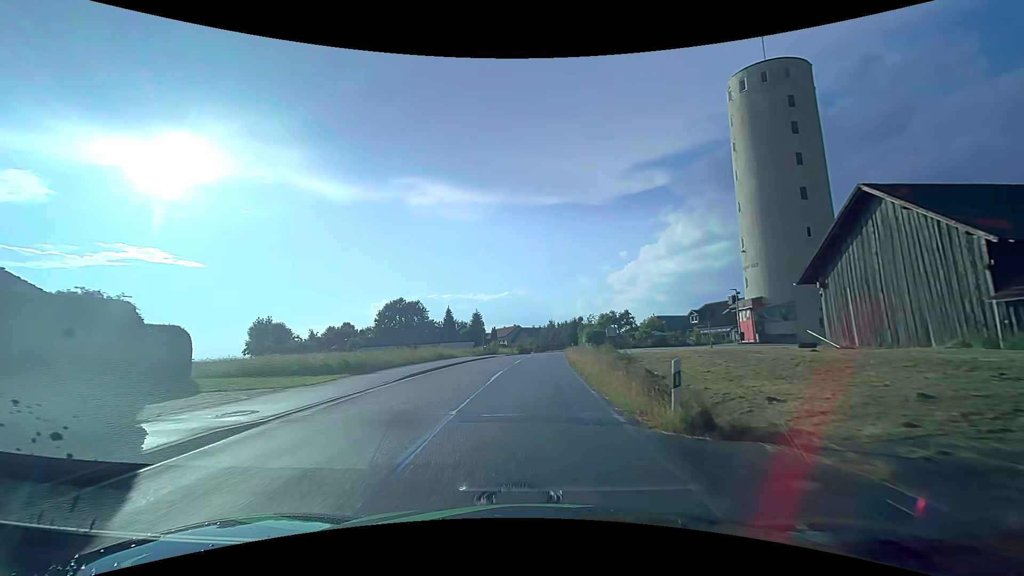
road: tertiary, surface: asphalt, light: Day
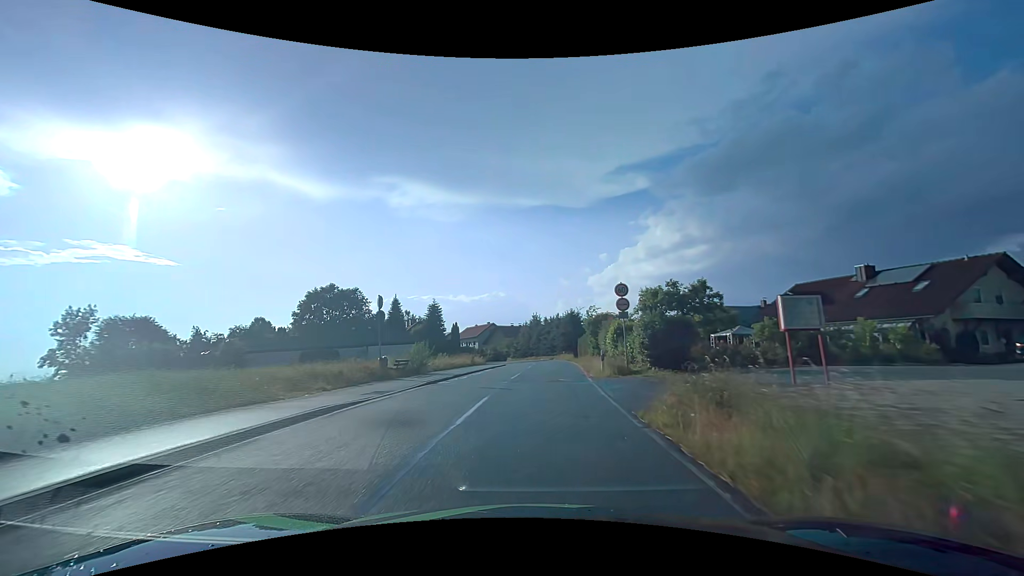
(+0.4, +33.1) m; +2°
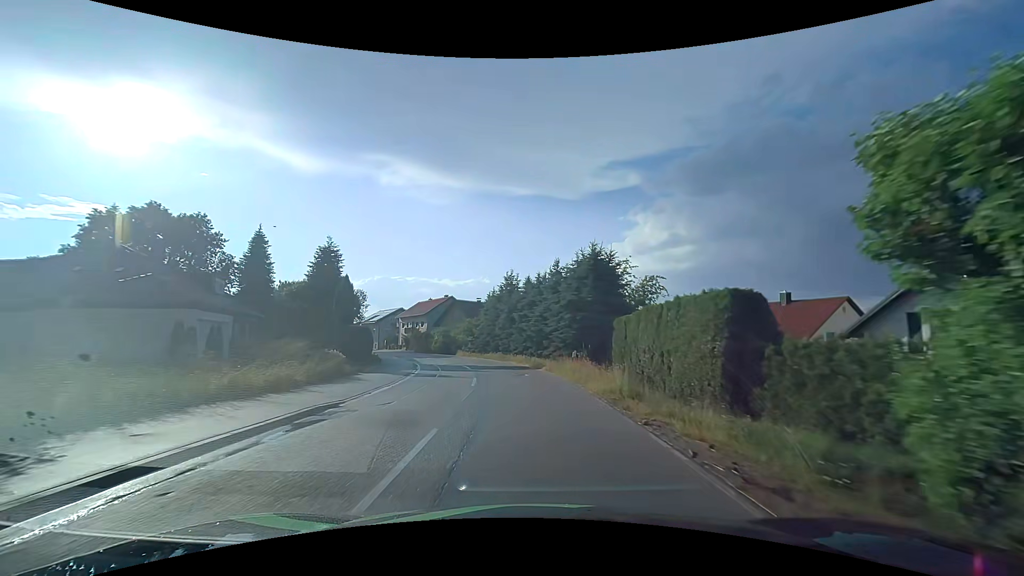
(+1.4, +40.8) m; +2°
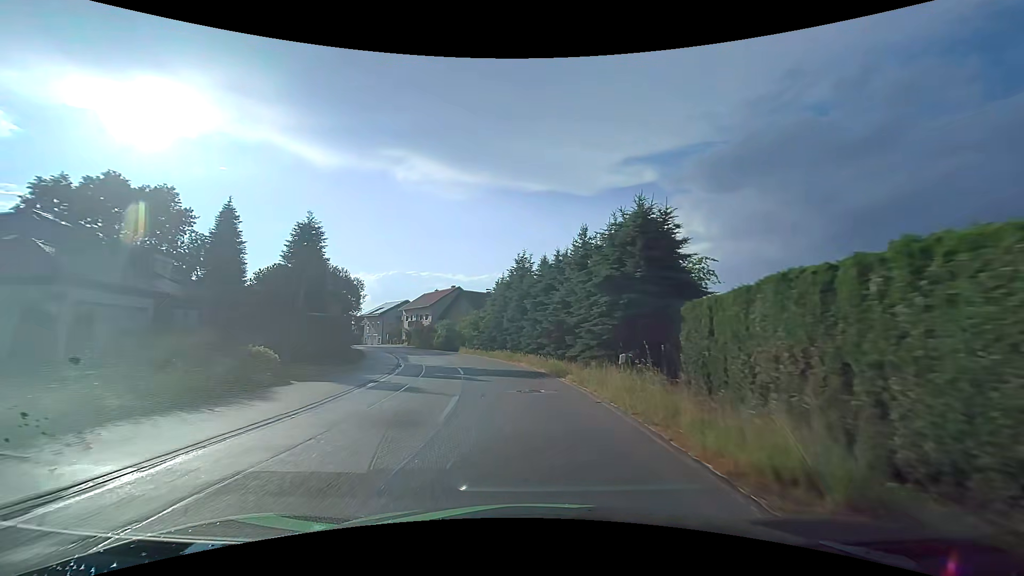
(0.0, +8.1) m; -1°
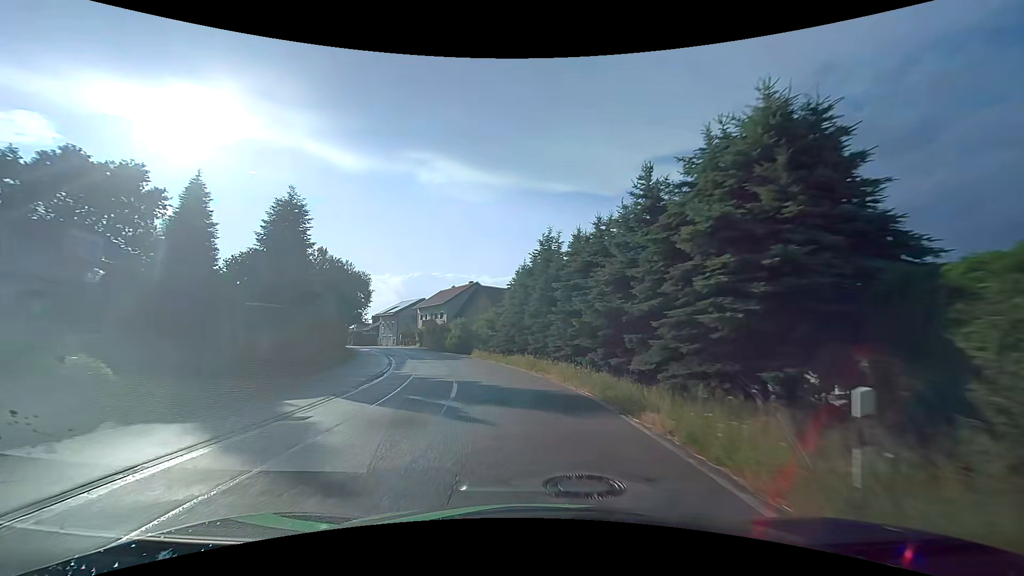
(-0.2, +8.2) m; -3°
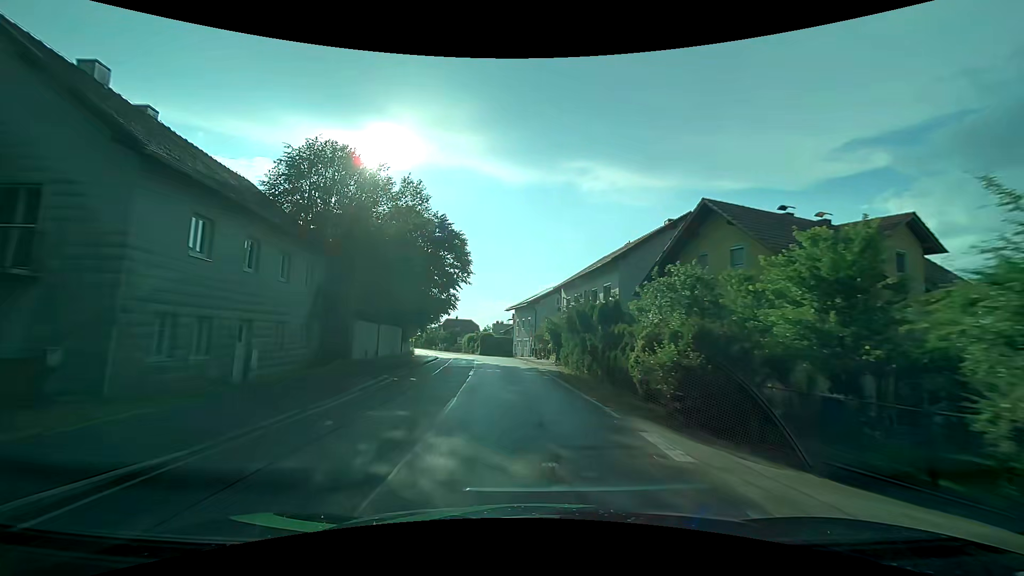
(-6.7, +40.6) m; -18°
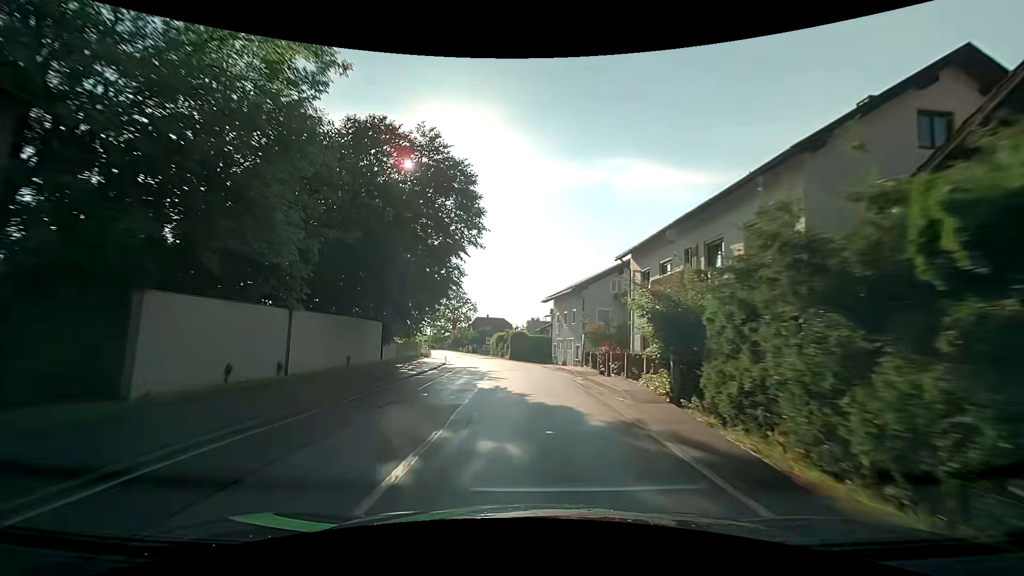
(-0.8, +16.7) m; -5°
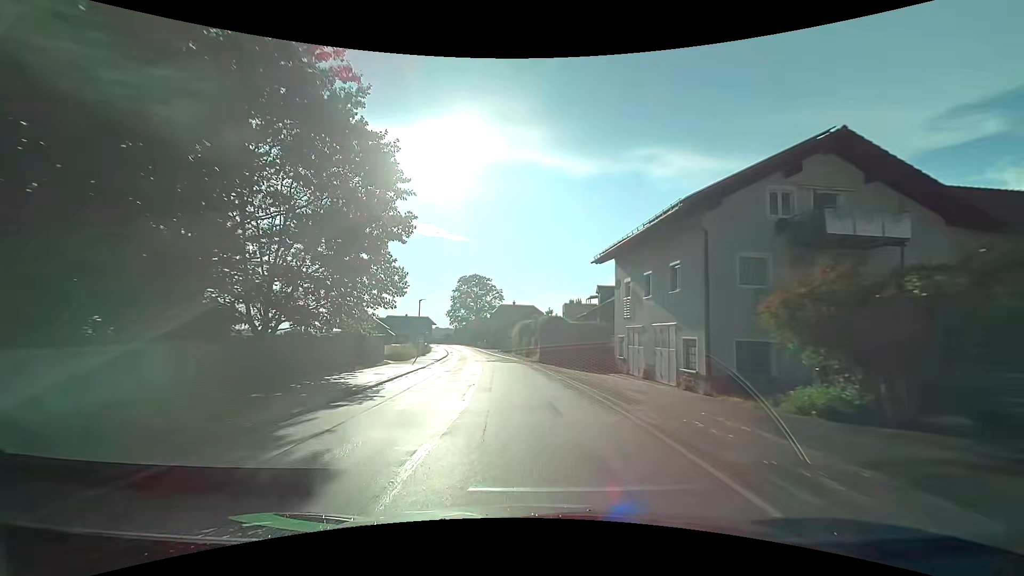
(-0.6, +25.3) m; -4°
(0, +10) (-1, +20) (-2, +30) (-3, +40) (-4, +50) (-6, +60) (-7, +70) (-9, +79) (-11, +89) (-14, +99) m
